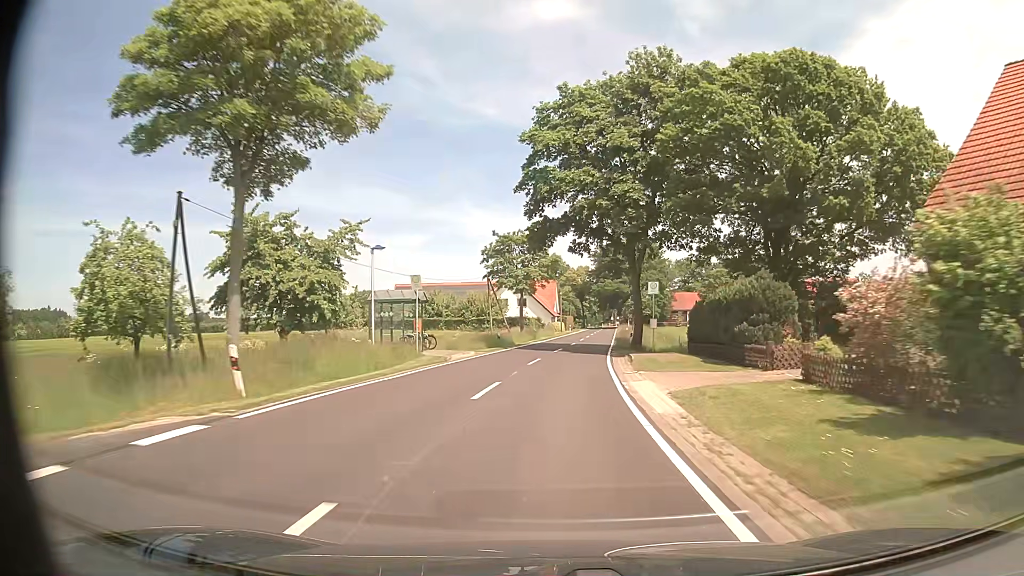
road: tertiary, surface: asphalt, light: Day
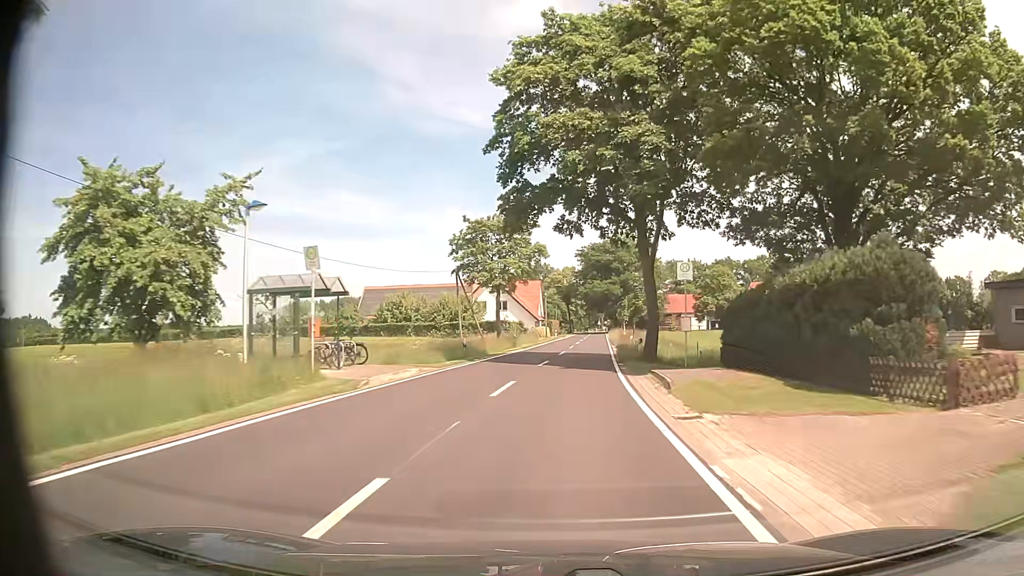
(+0.1, +10.9) m; +1°
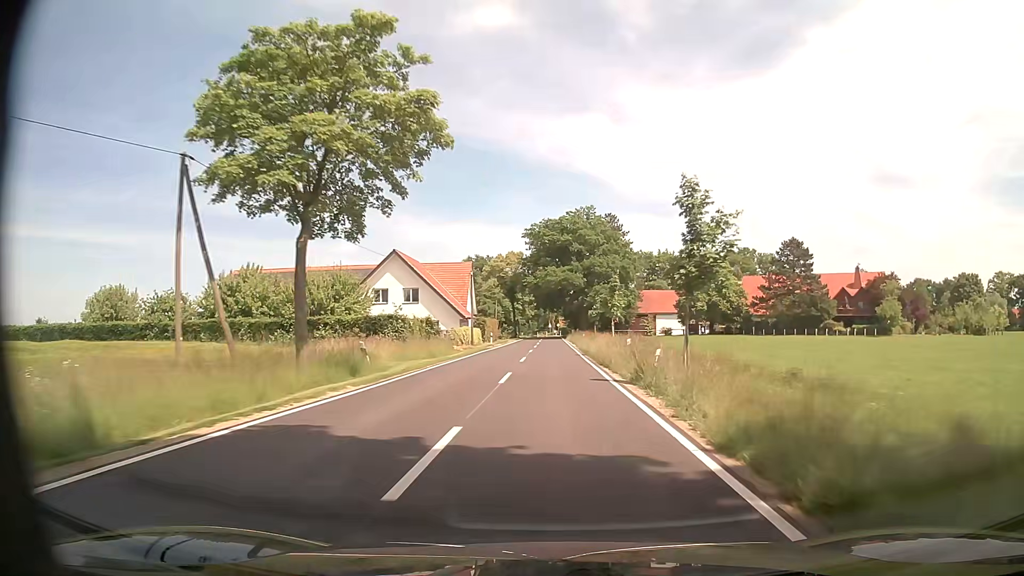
(+1.3, +32.6) m; +4°
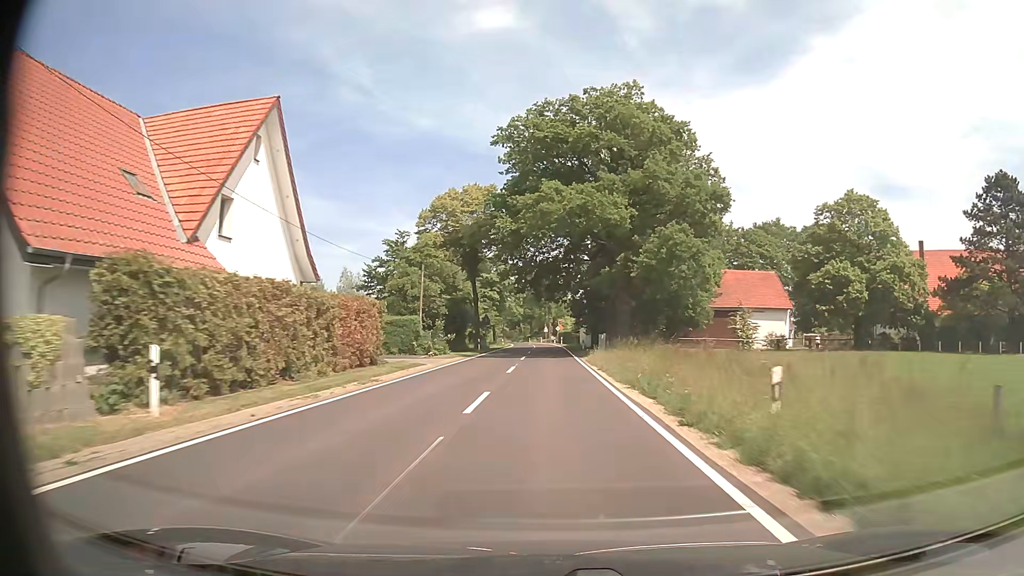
(+0.3, +54.4) m; 0°
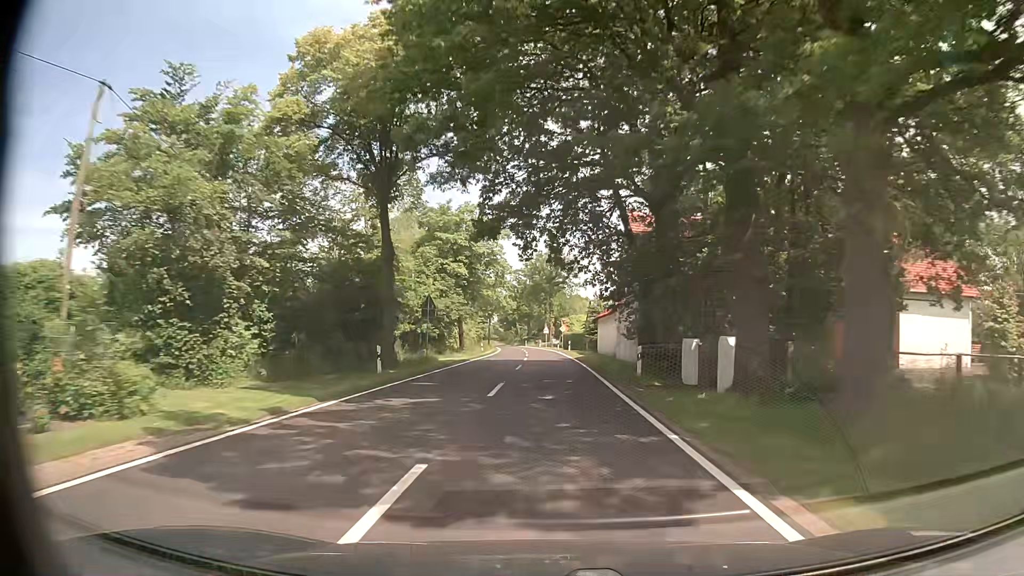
(0.0, +32.7) m; 0°
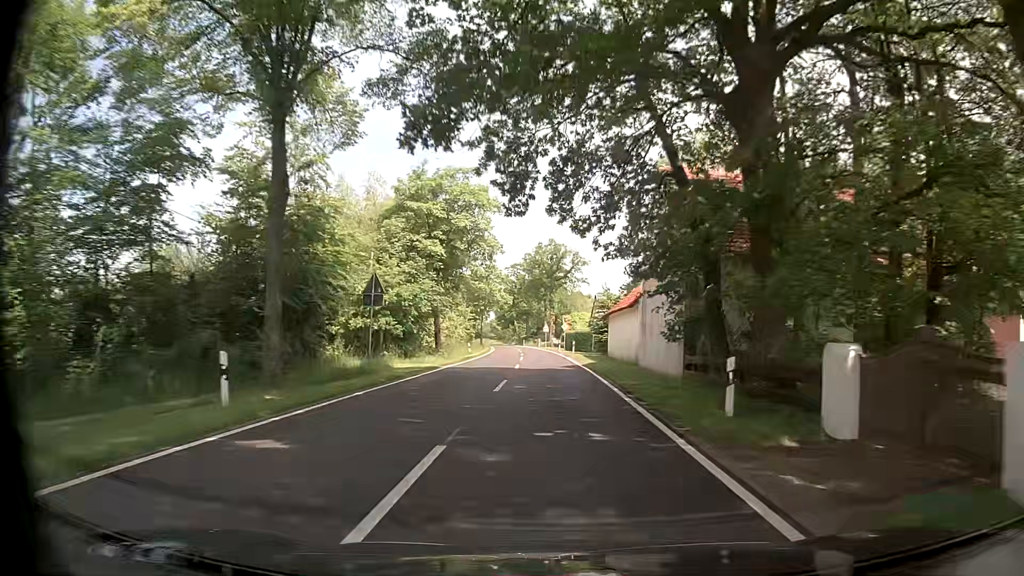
(0.0, +10.9) m; 0°
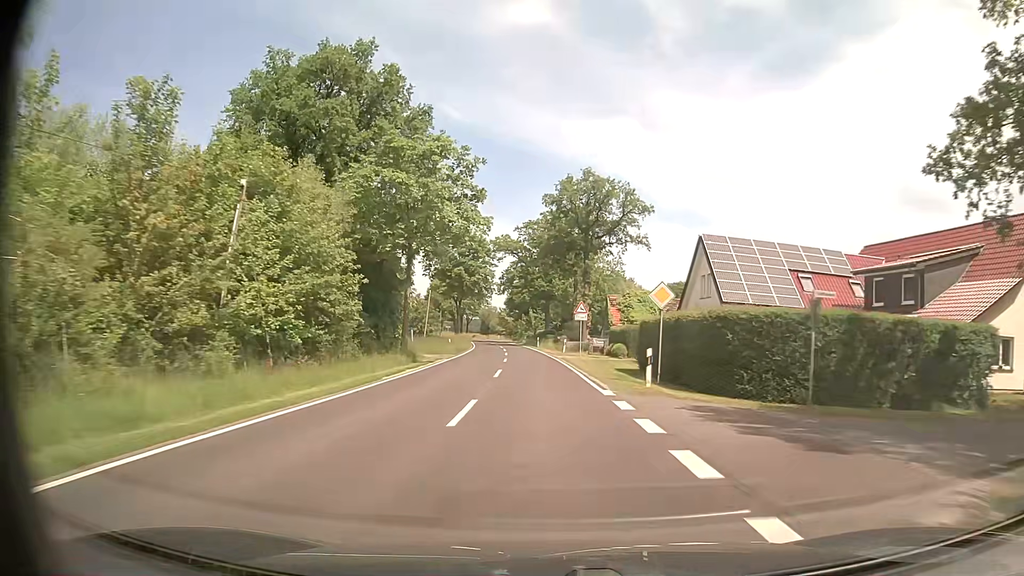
(-0.4, +54.6) m; -2°
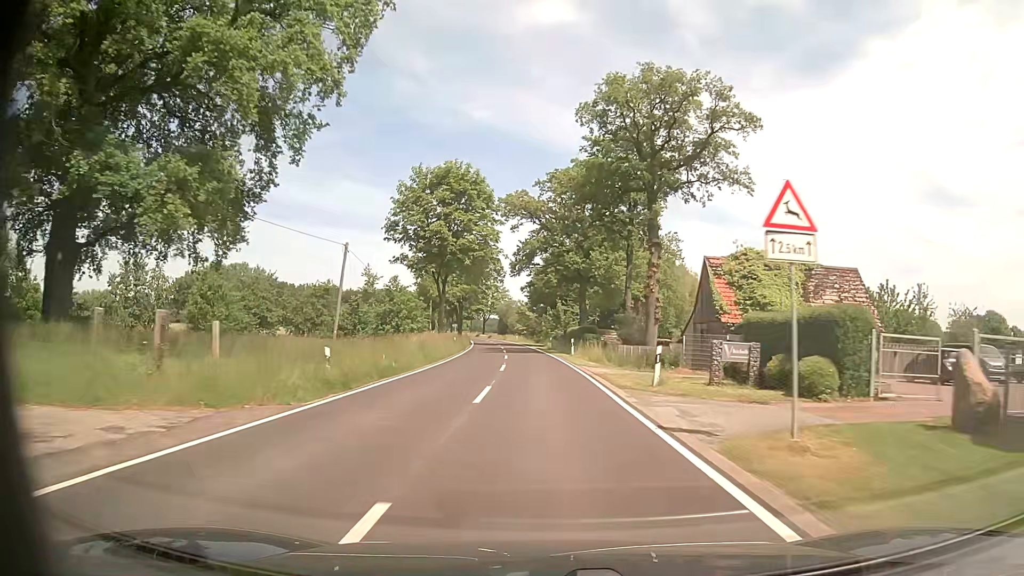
(-0.7, +32.9) m; -2°
(0, +10) (0, +20) (-1, +30) (-1, +40) (-2, +50) (-3, +60) (-4, +70) (-5, +80) (-6, +90) (-7, +100) m
